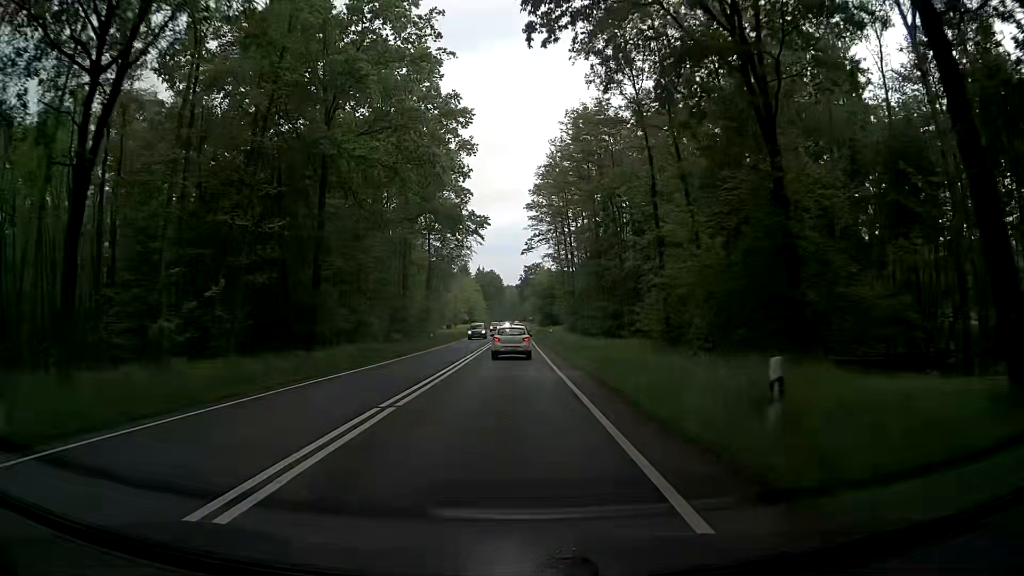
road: primary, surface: asphalt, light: Day
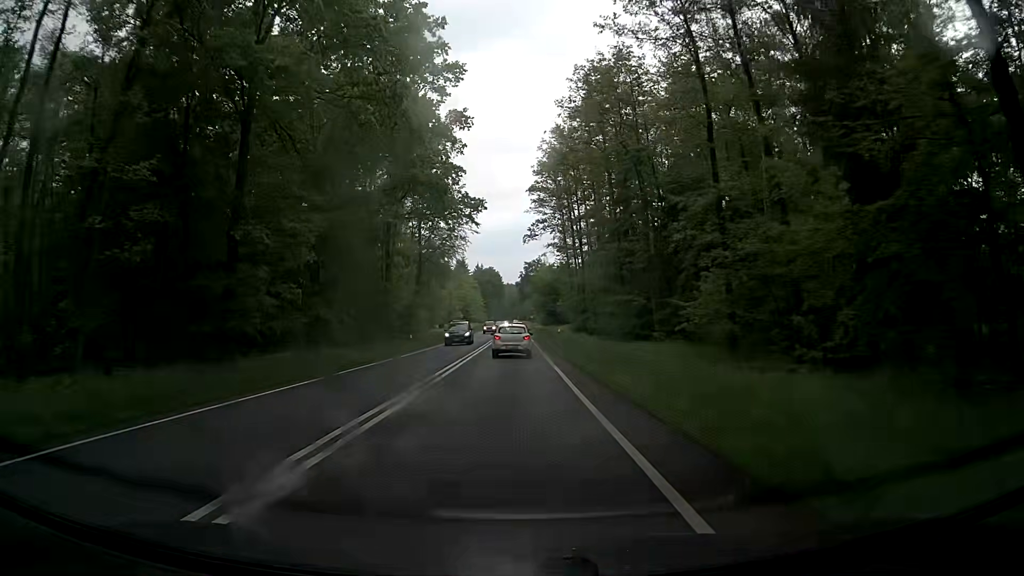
(0.0, +11.0) m; 0°
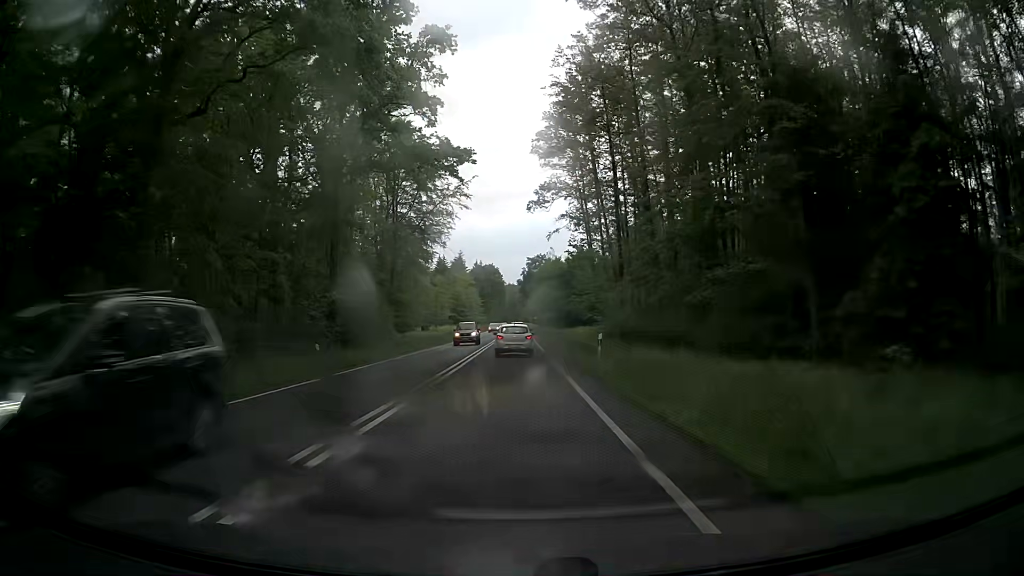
(0.0, +22.1) m; 0°
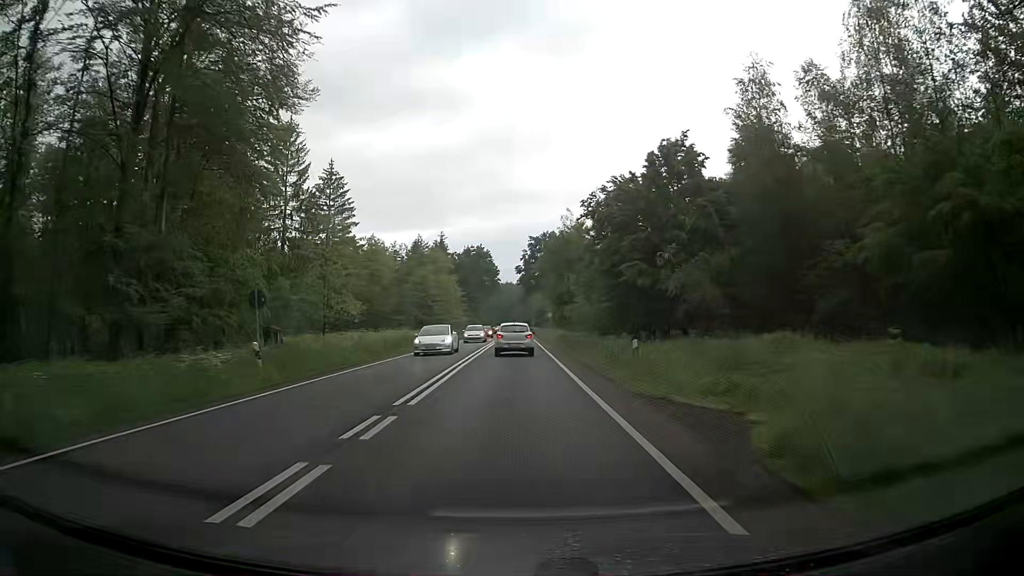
(-0.5, +55.2) m; 0°
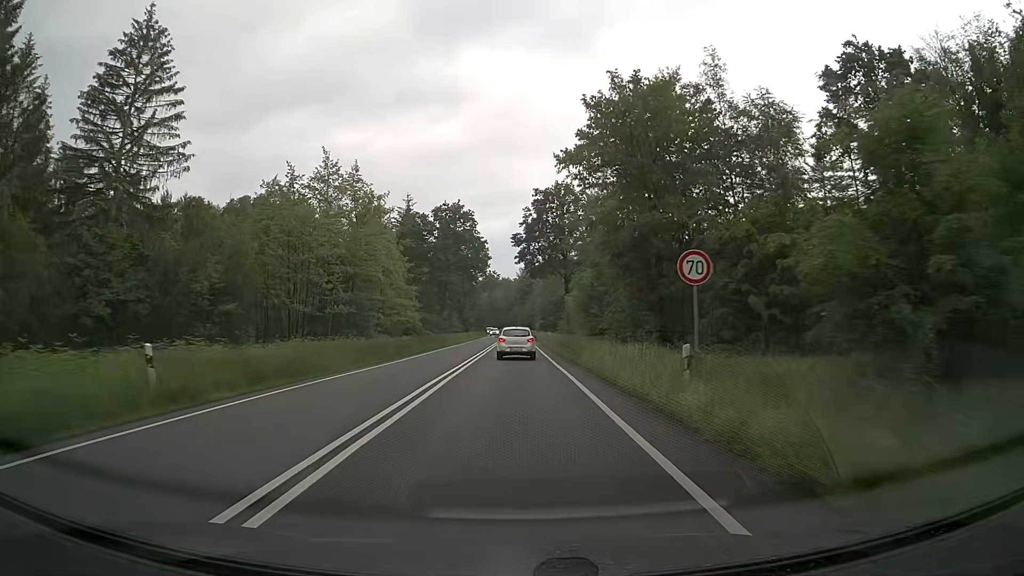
(-0.3, +55.0) m; 0°
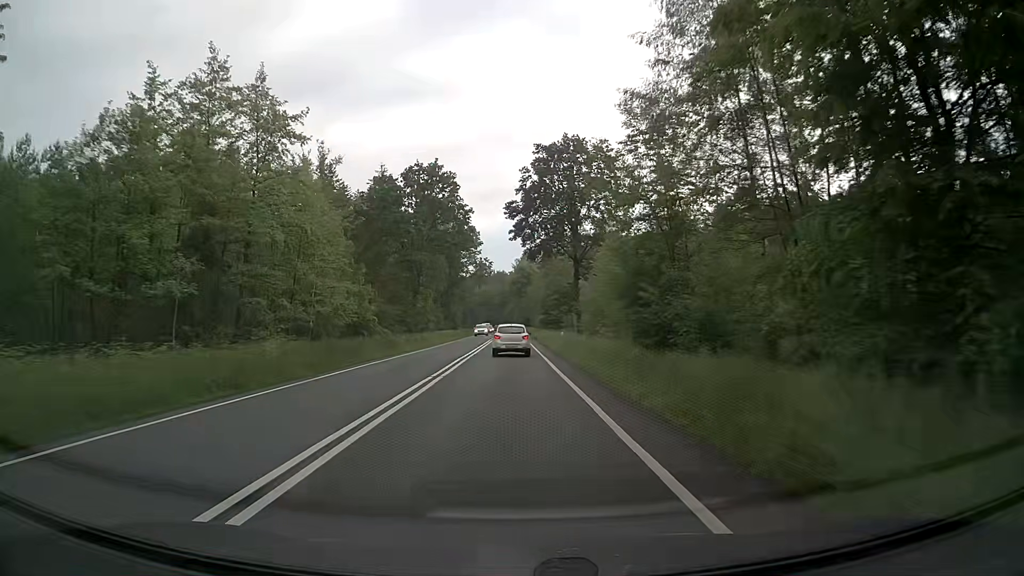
(+0.1, +22.1) m; 0°
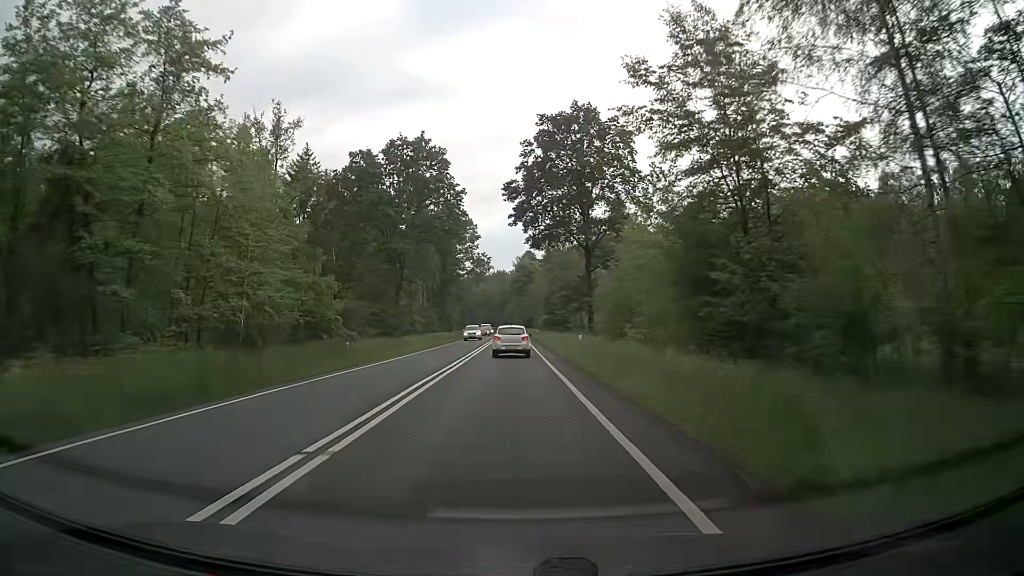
(0.0, +11.1) m; 0°
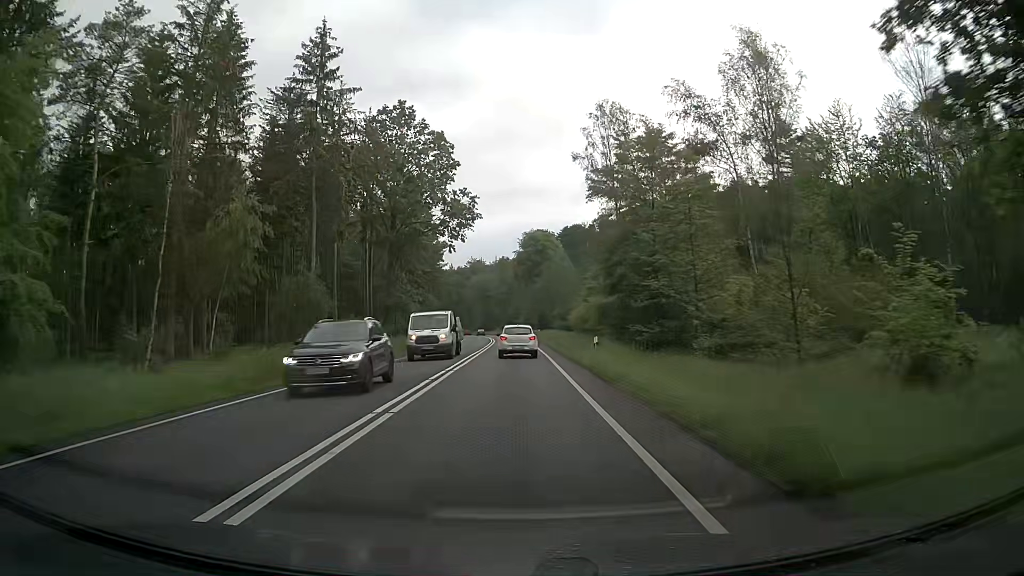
(-0.3, +55.3) m; -1°
(0, +10) (0, +20) (0, +30) (0, +40) (0, +50) (0, +60) (0, +70) (-1, +80) (-1, +90) (-2, +100) m
